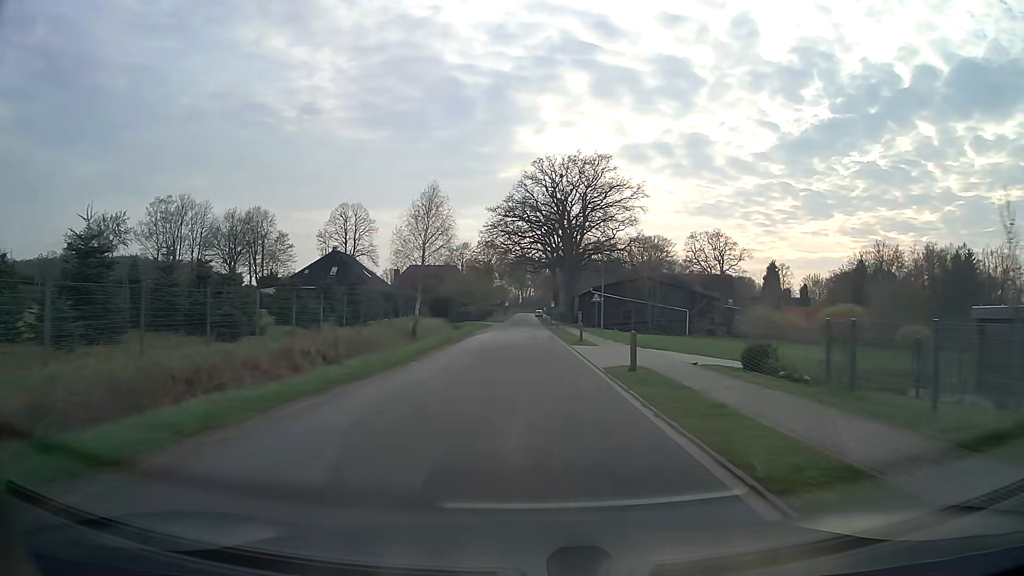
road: residential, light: Day
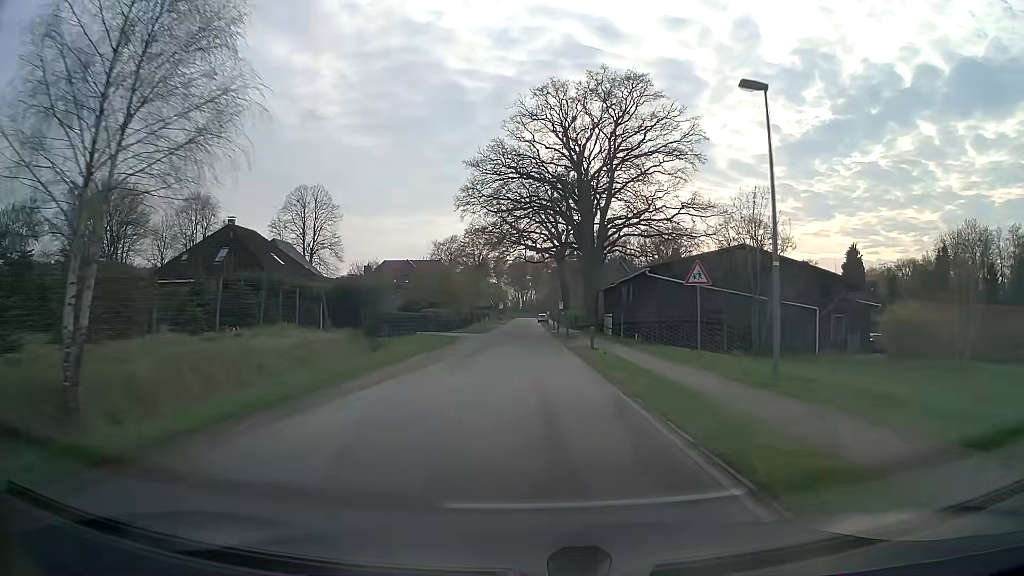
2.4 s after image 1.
(+0.1, +31.3) m; 0°
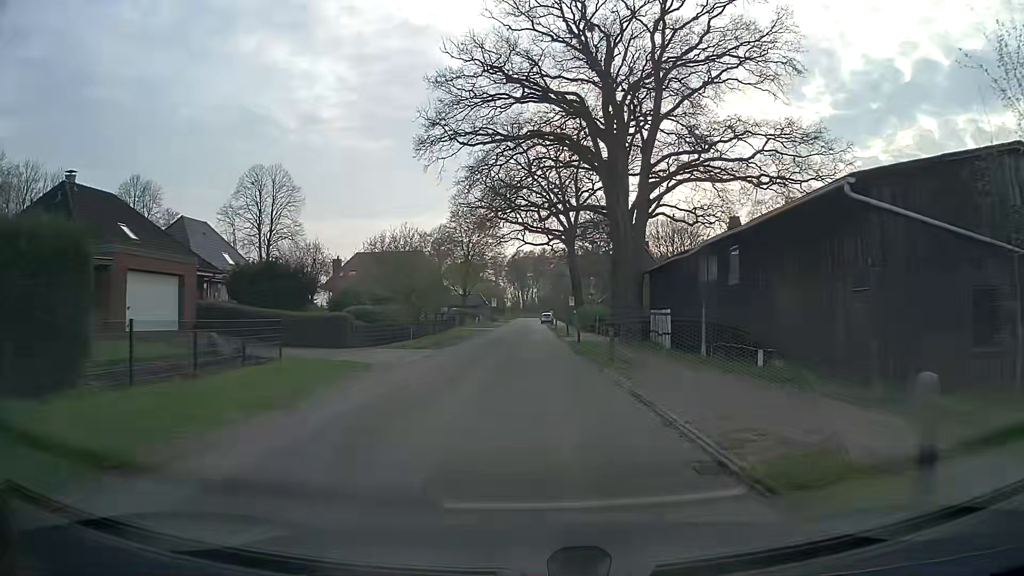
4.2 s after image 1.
(-0.1, +22.8) m; 0°
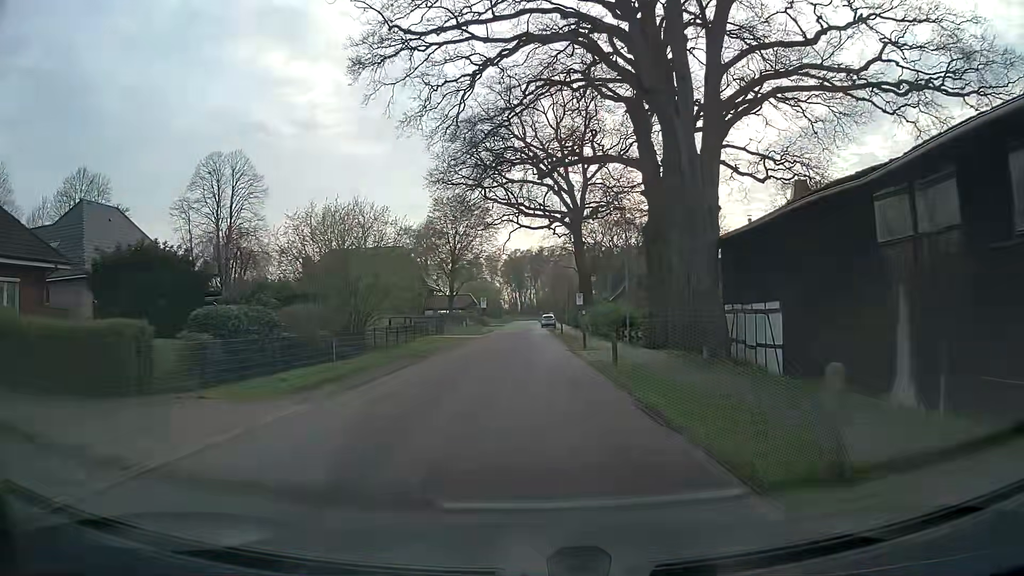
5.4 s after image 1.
(0.0, +14.9) m; 0°
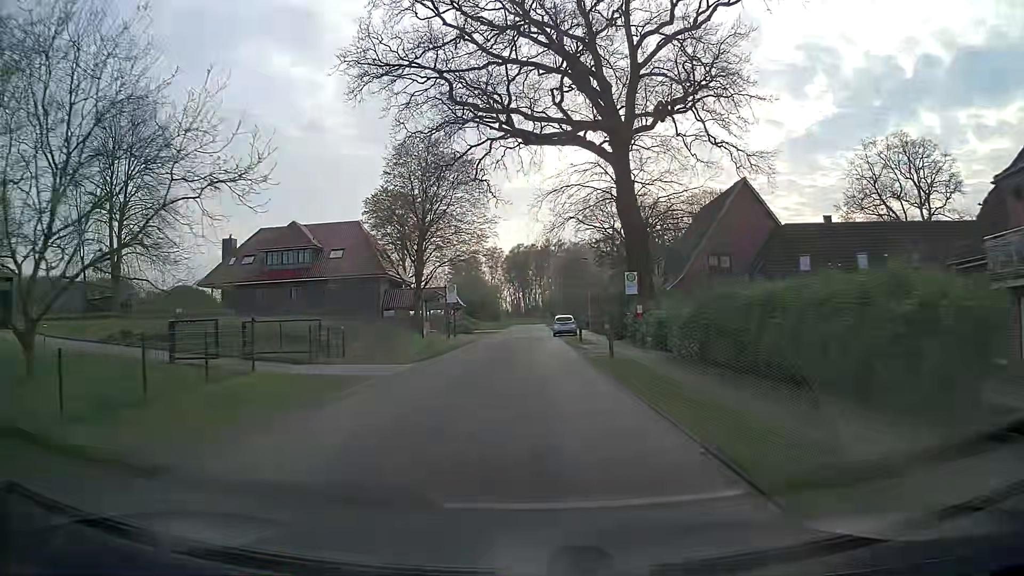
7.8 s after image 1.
(0.0, +29.1) m; -1°
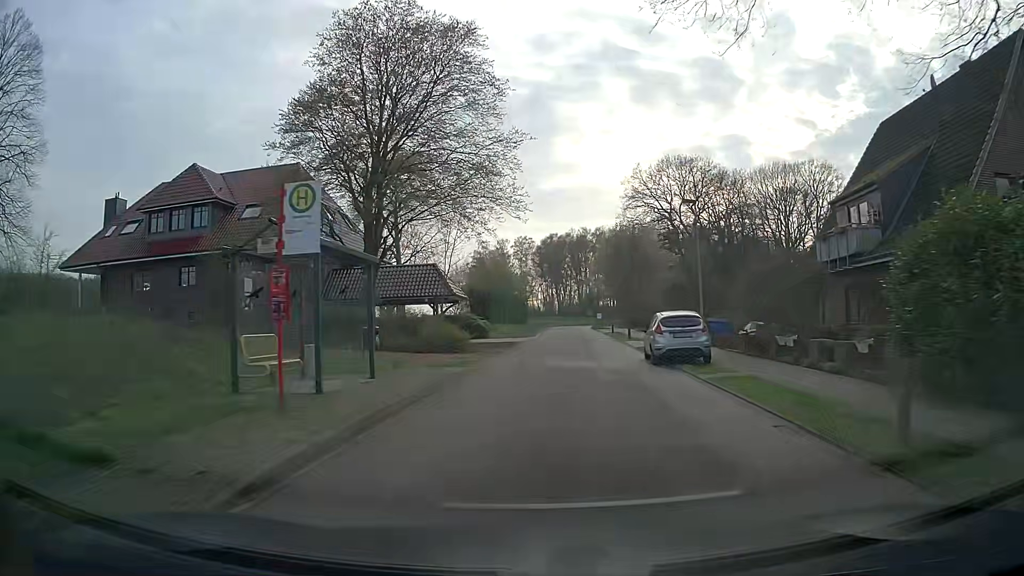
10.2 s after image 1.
(-0.8, +28.5) m; -2°
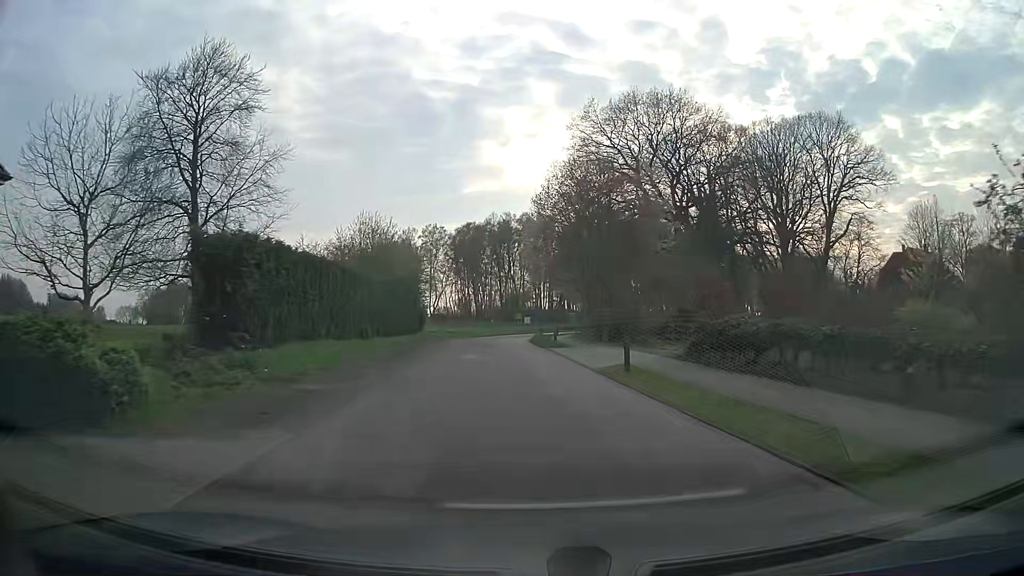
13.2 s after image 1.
(+1.5, +34.9) m; +6°
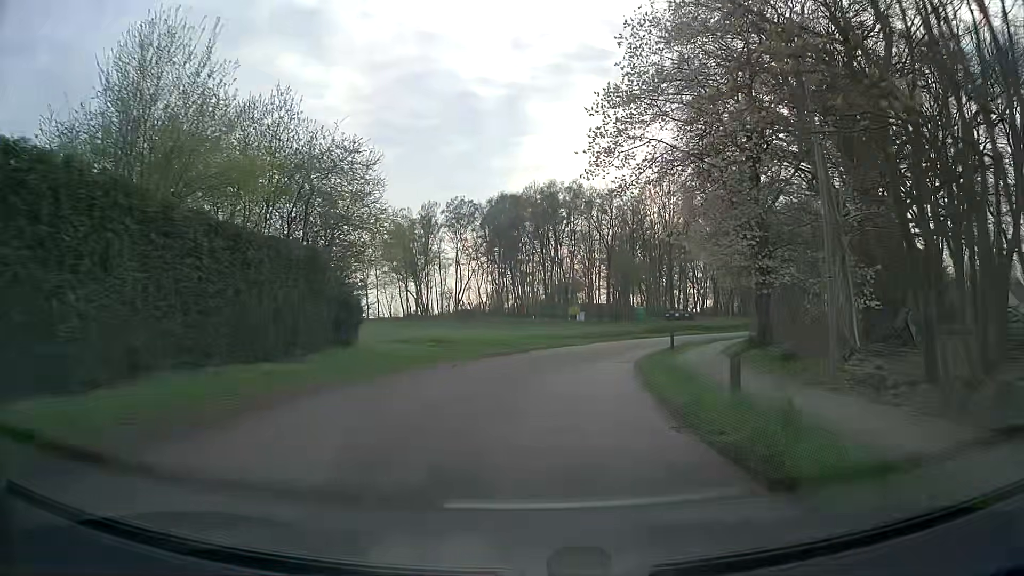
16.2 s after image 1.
(-1.0, +34.3) m; -3°
(0, +10) (+1, +20) (+4, +30) (+8, +39) (+14, +47) (+20, +54) (+27, +61) (+34, +69) (+41, +76) (+48, +83) m
